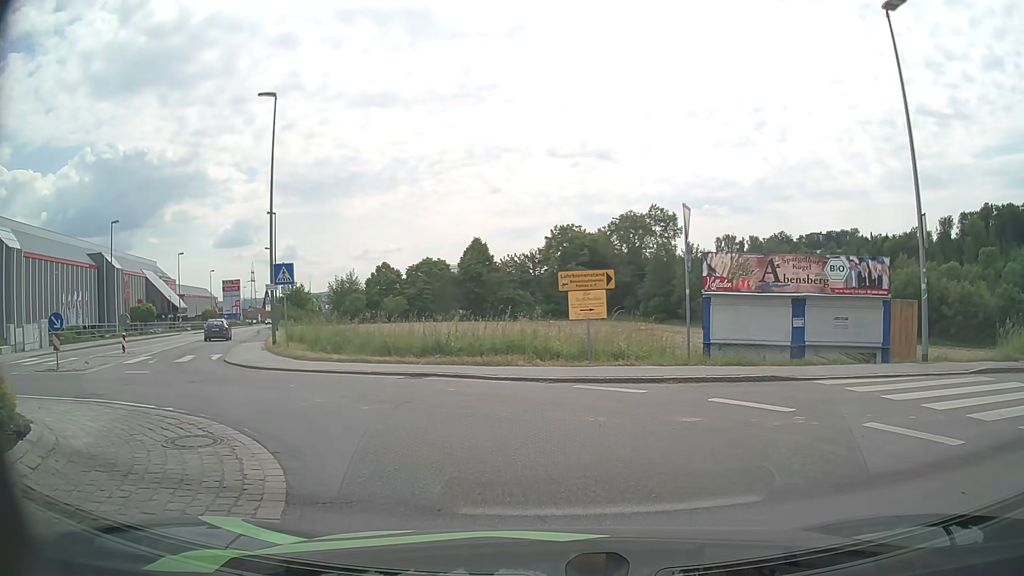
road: tertiary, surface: asphalt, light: Day
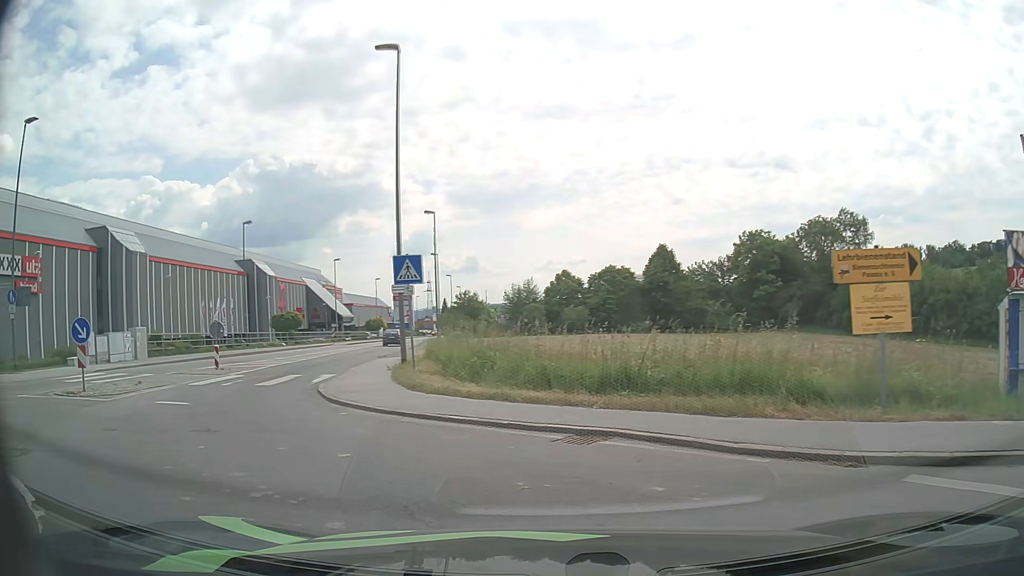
(-0.6, +6.4) m; -16°
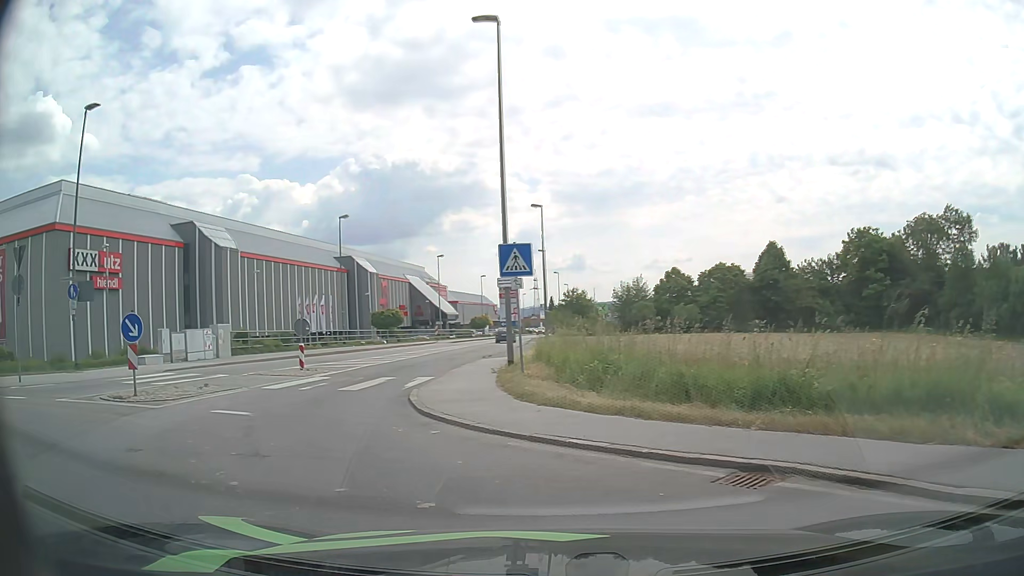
(-0.2, +2.1) m; -9°
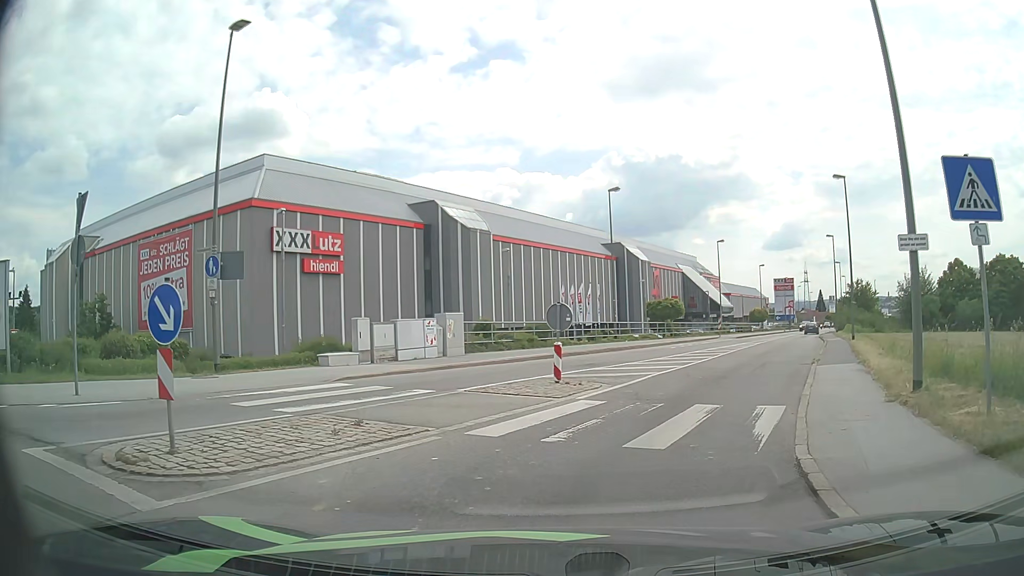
(-2.0, +7.7) m; -23°
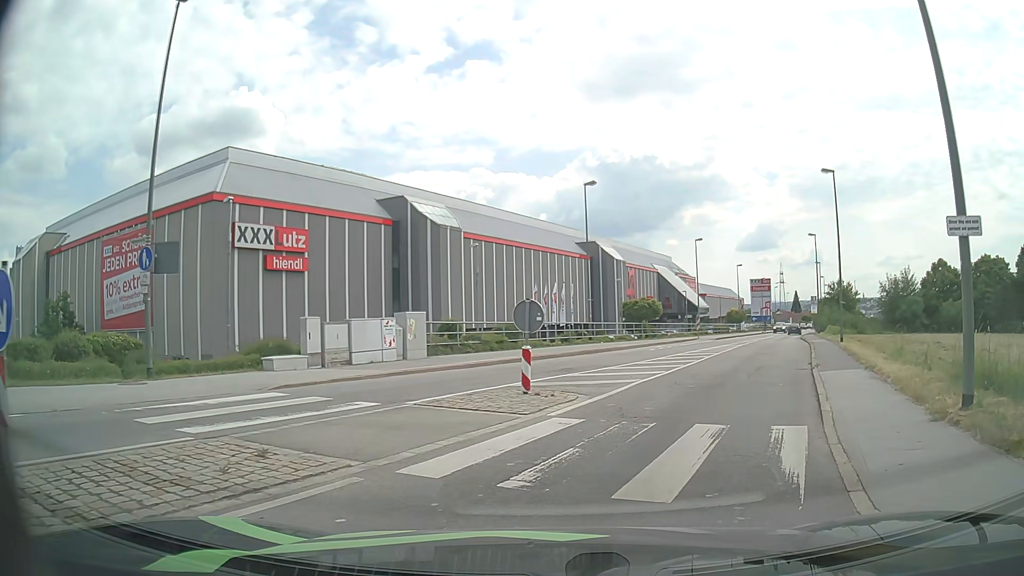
(0.0, +2.2) m; +2°
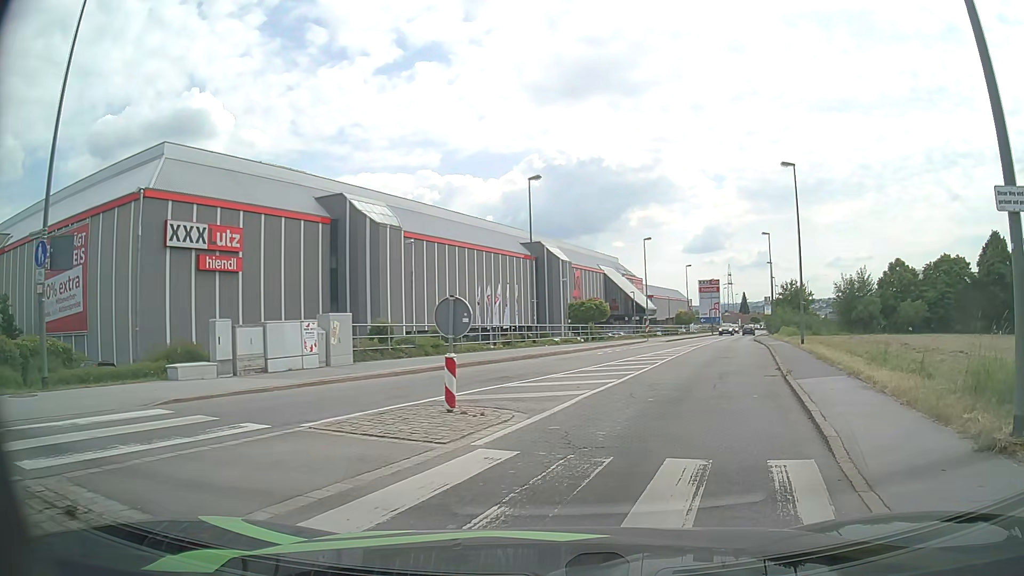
(+0.1, +2.3) m; +5°
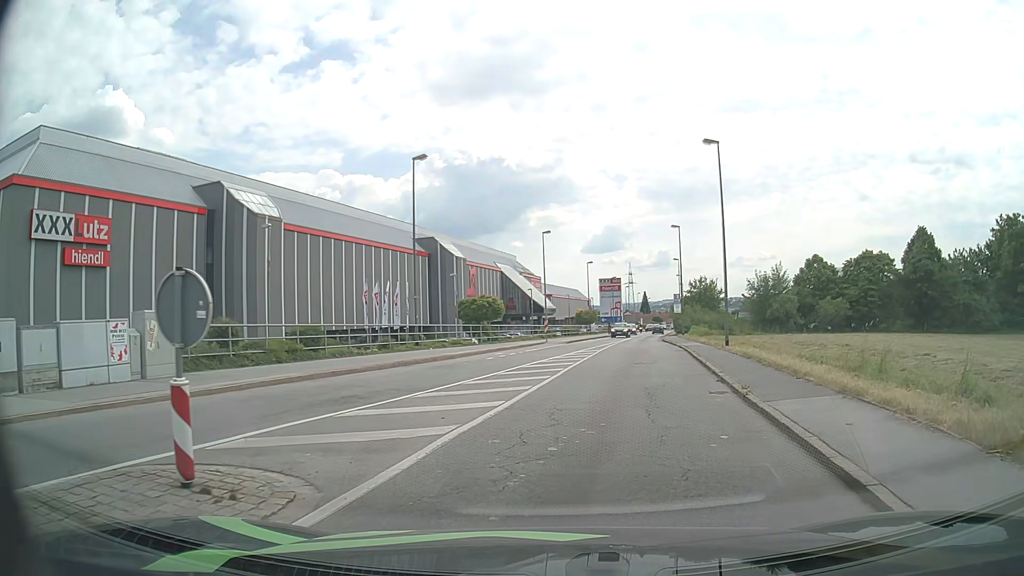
(+0.4, +5.0) m; +9°
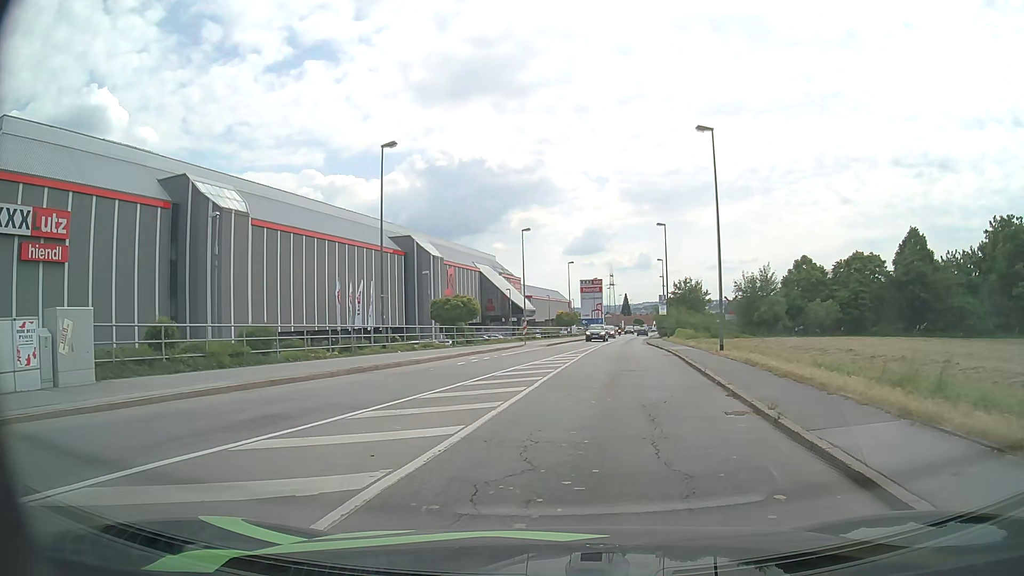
(0.0, +2.8) m; +1°
